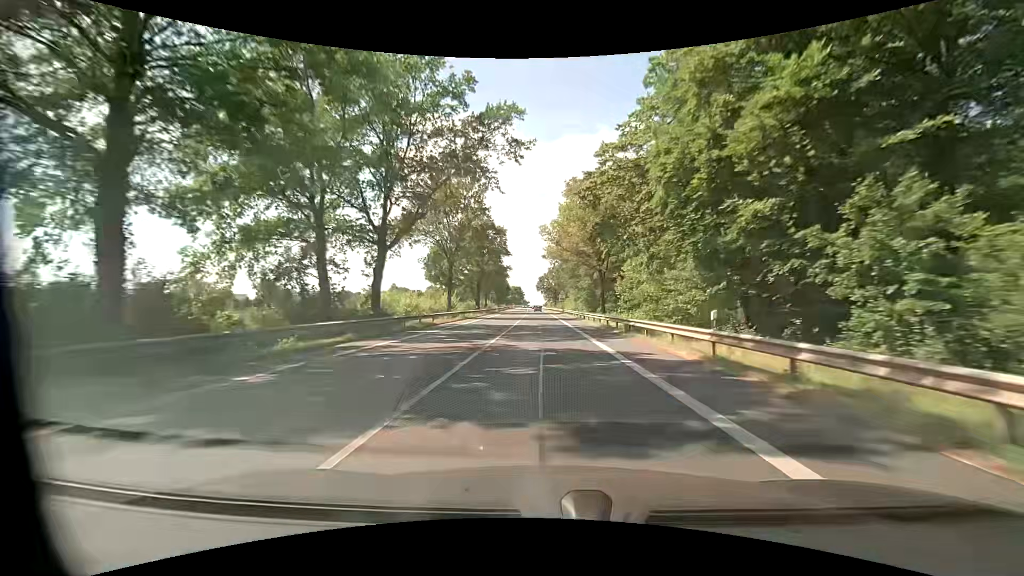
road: primary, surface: asphalt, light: Day
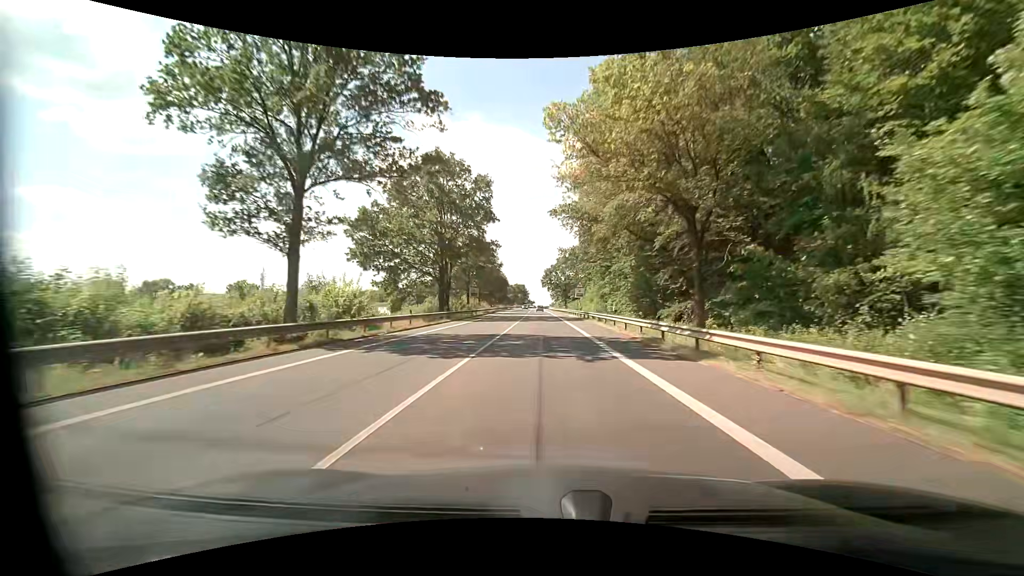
(-0.3, +34.8) m; 0°
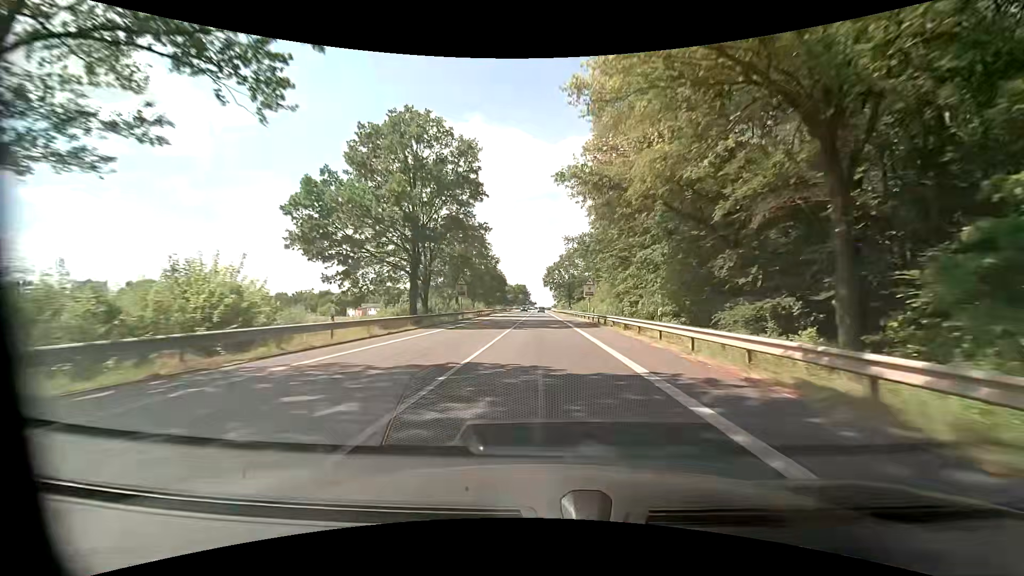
(-0.1, +11.6) m; -1°
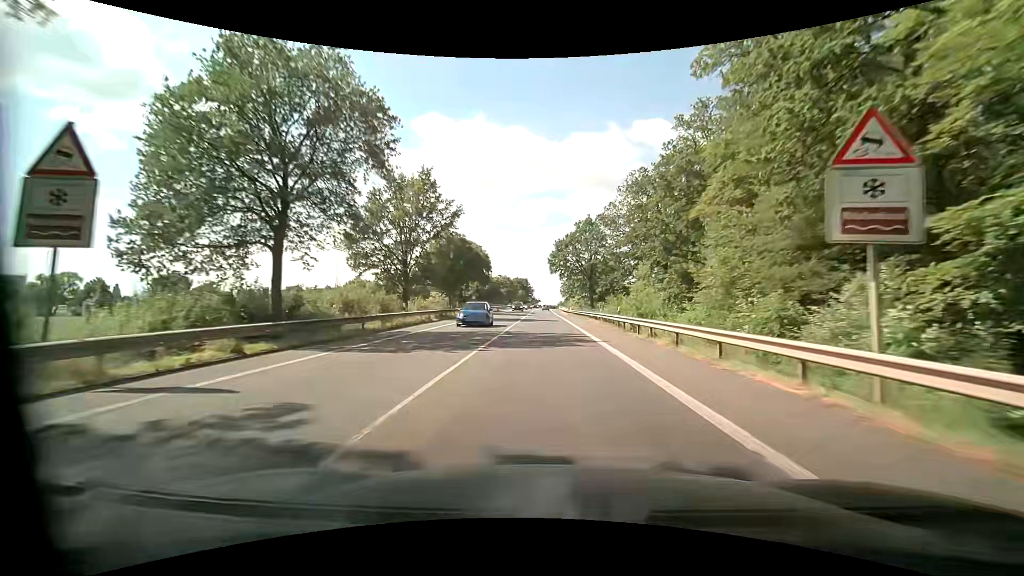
(-0.4, +46.4) m; -1°
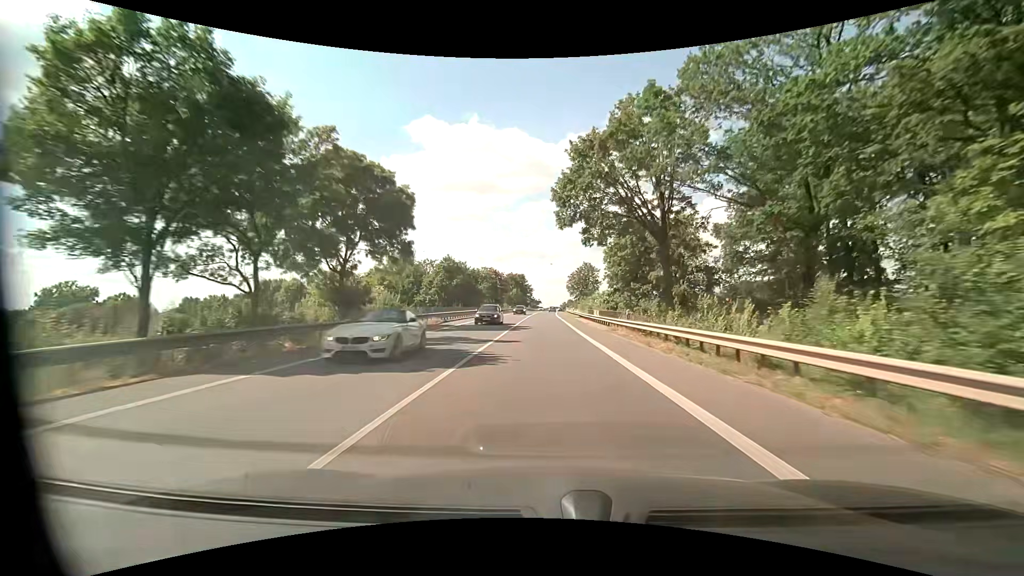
(-0.1, +46.4) m; -1°
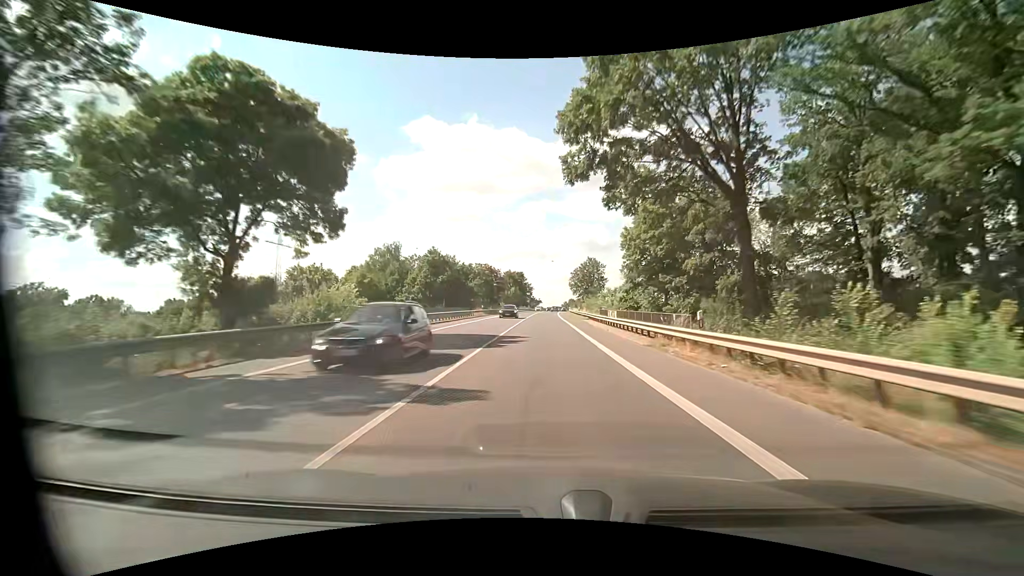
(+0.1, +11.6) m; +1°
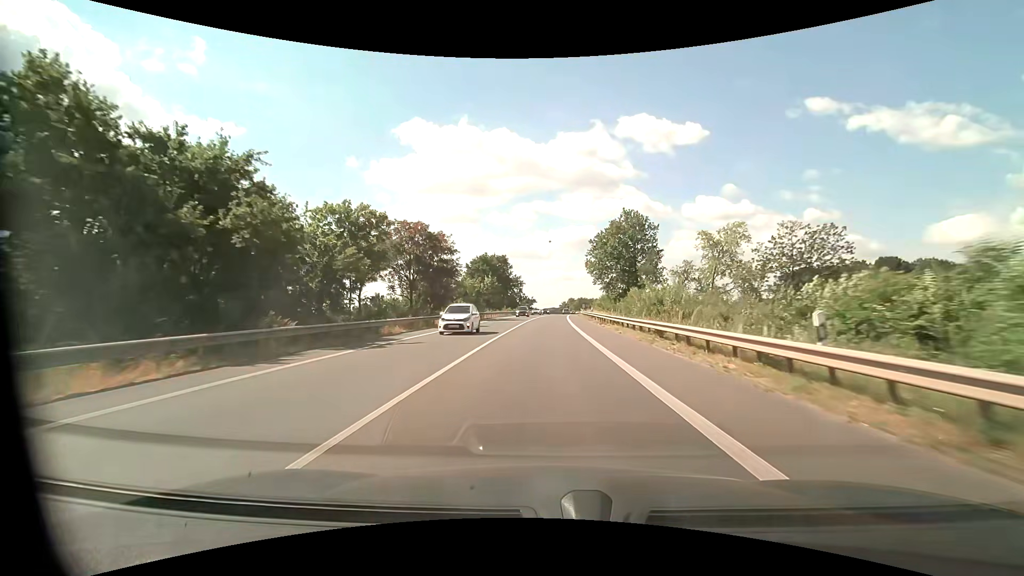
(-0.1, +58.0) m; 0°
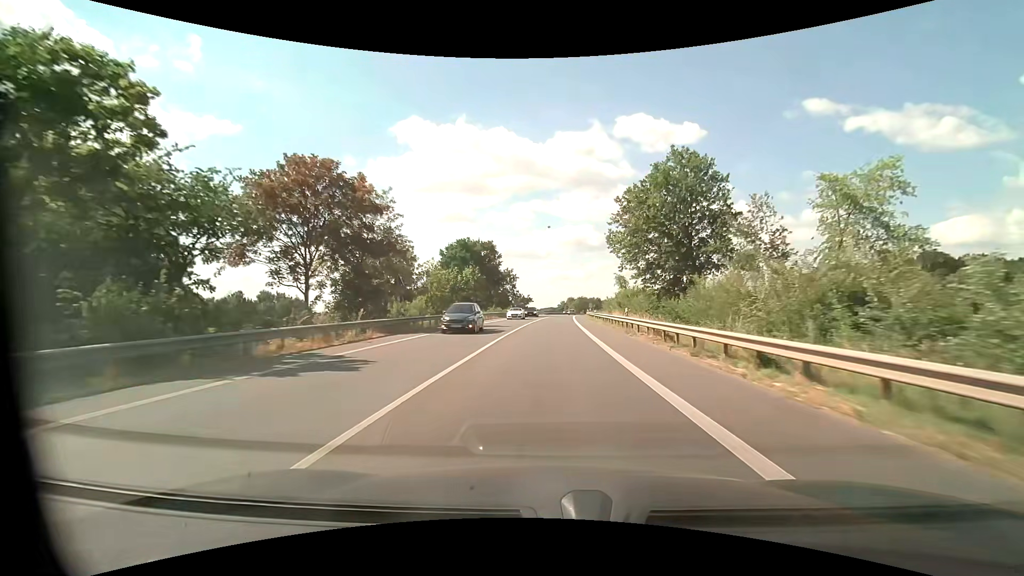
(+0.1, +23.2) m; 0°
(0, +10) (0, +20) (0, +30) (+1, +40) (+1, +50) (+1, +60) (+2, +70) (+3, +80) (+3, +90) (+4, +100) m
